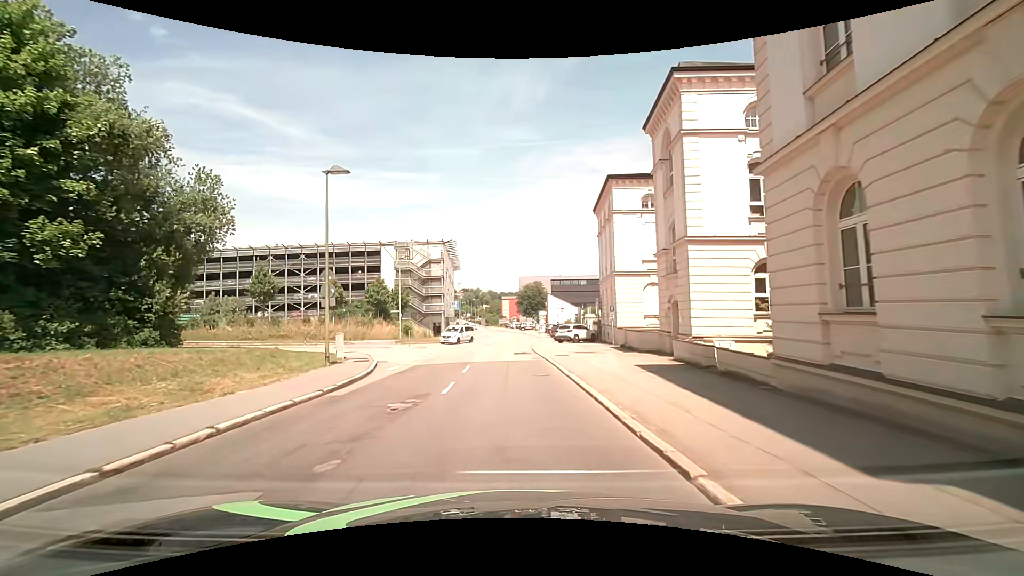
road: residential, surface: asphalt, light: Day
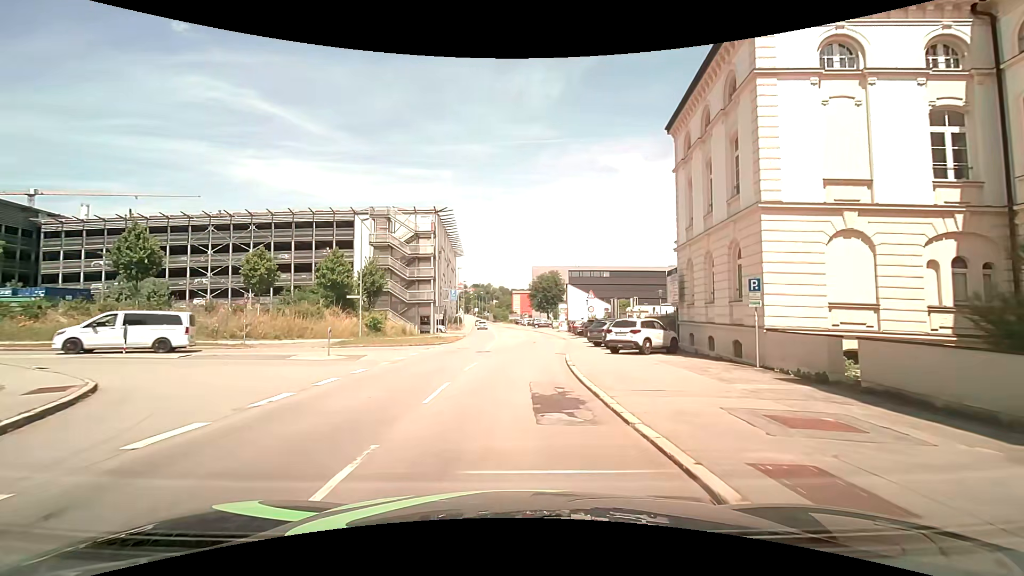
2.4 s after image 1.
(-0.4, +19.5) m; -1°
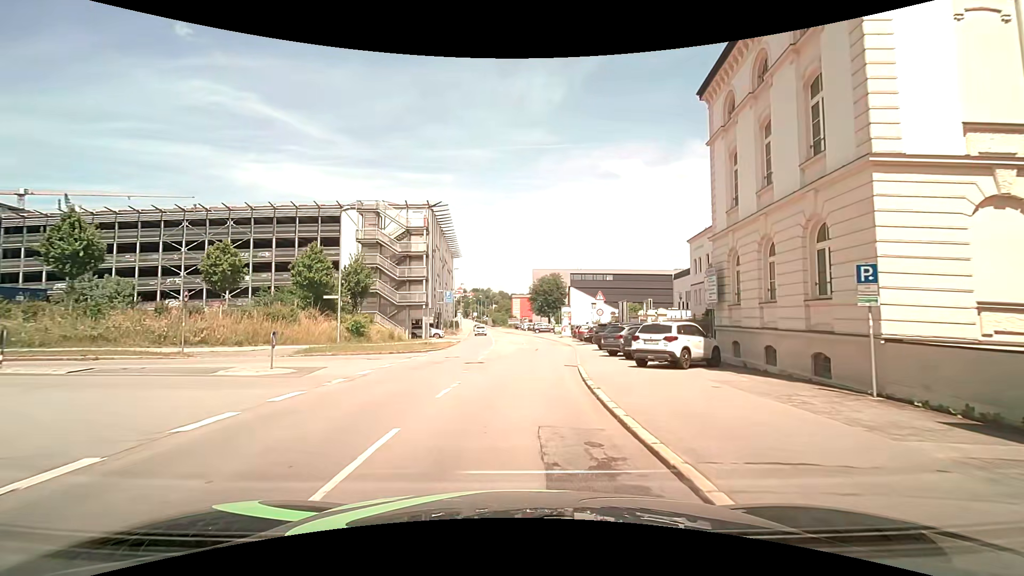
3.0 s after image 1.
(0.0, +5.0) m; 0°
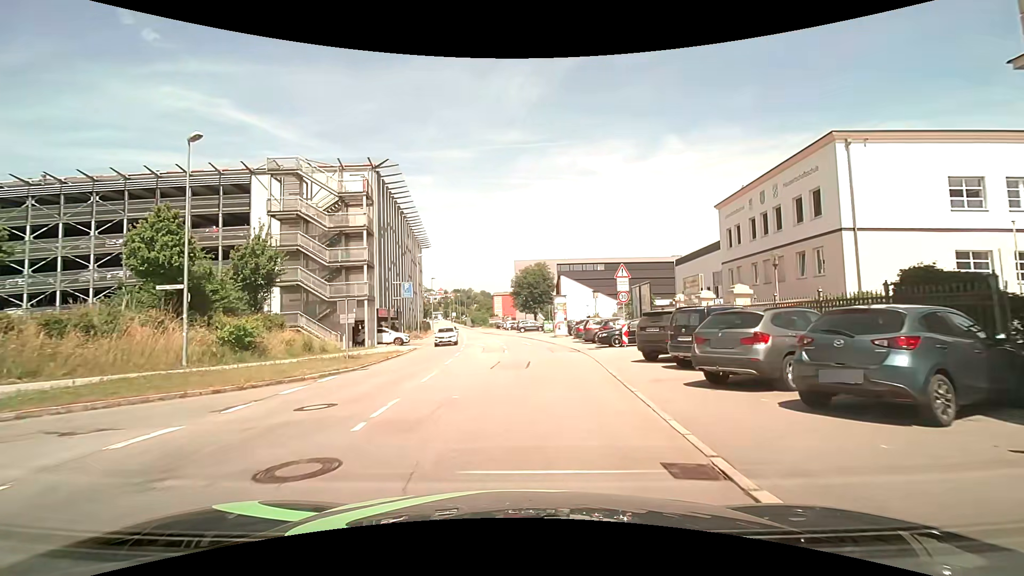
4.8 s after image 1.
(+0.3, +15.0) m; +3°
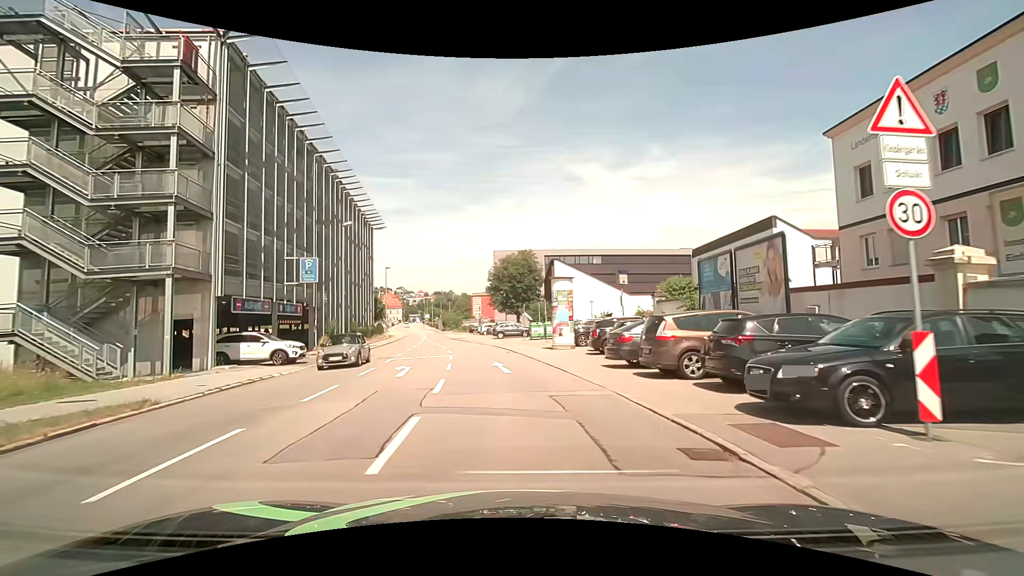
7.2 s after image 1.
(+0.3, +20.0) m; +2°
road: tertiary
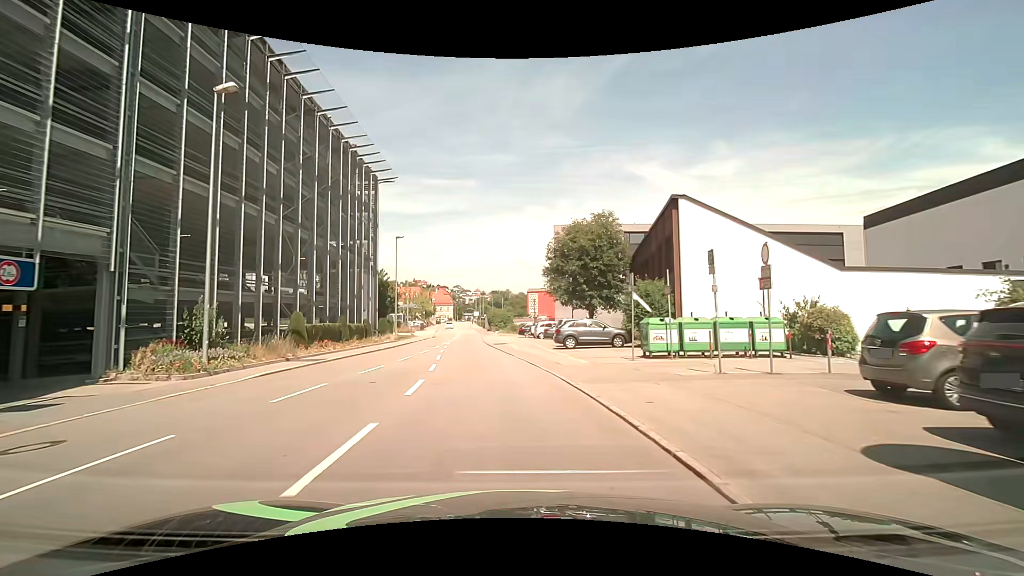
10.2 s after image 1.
(-1.5, +24.6) m; -6°
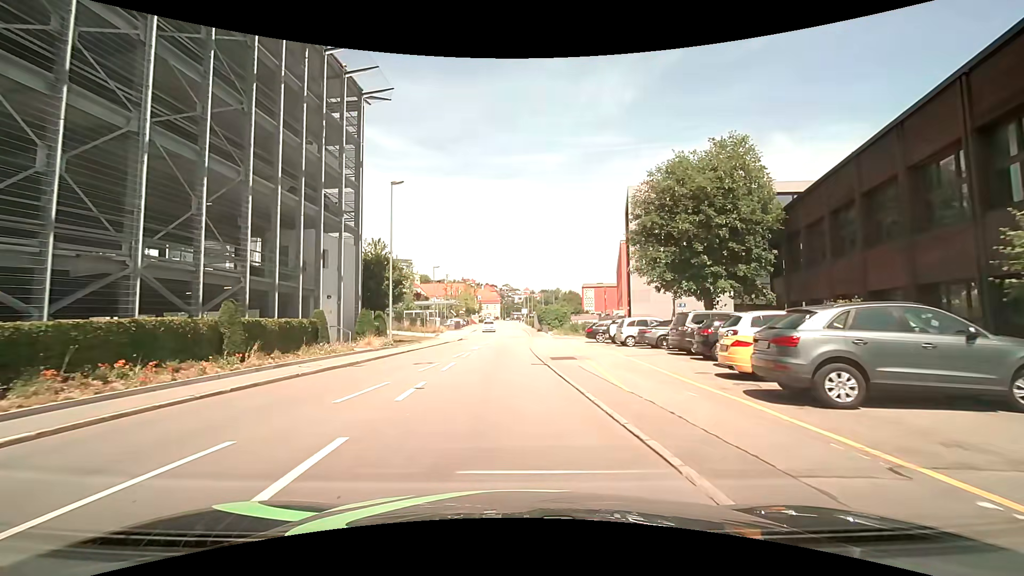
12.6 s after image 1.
(-1.1, +19.2) m; -8°
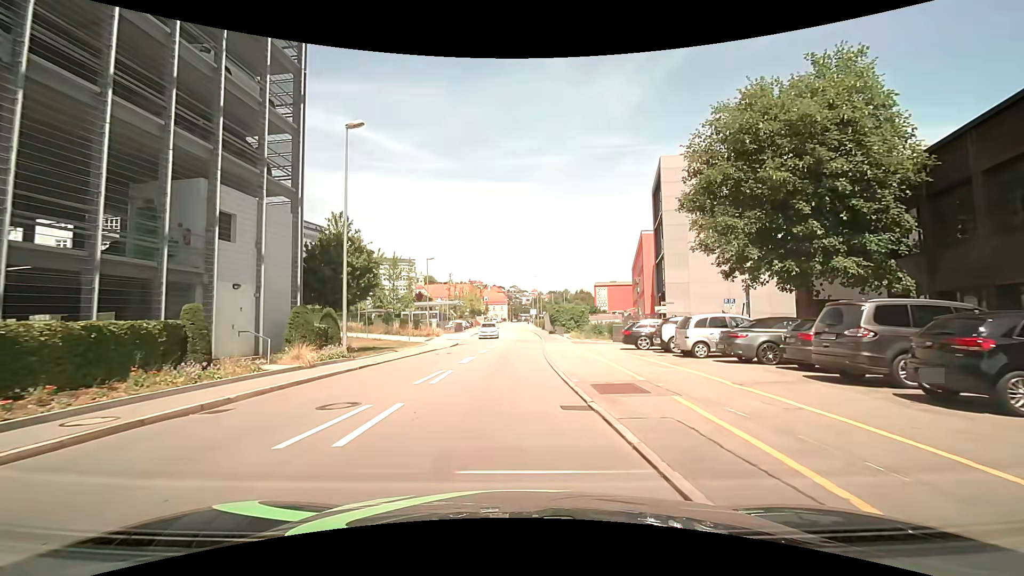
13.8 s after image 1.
(+0.2, +9.4) m; 0°
(0, +10) (+1, +20) (0, +30) (0, +40) (0, +50) (+1, +60) (+1, +70) (+1, +80) (+1, +90) (+1, +100) m
